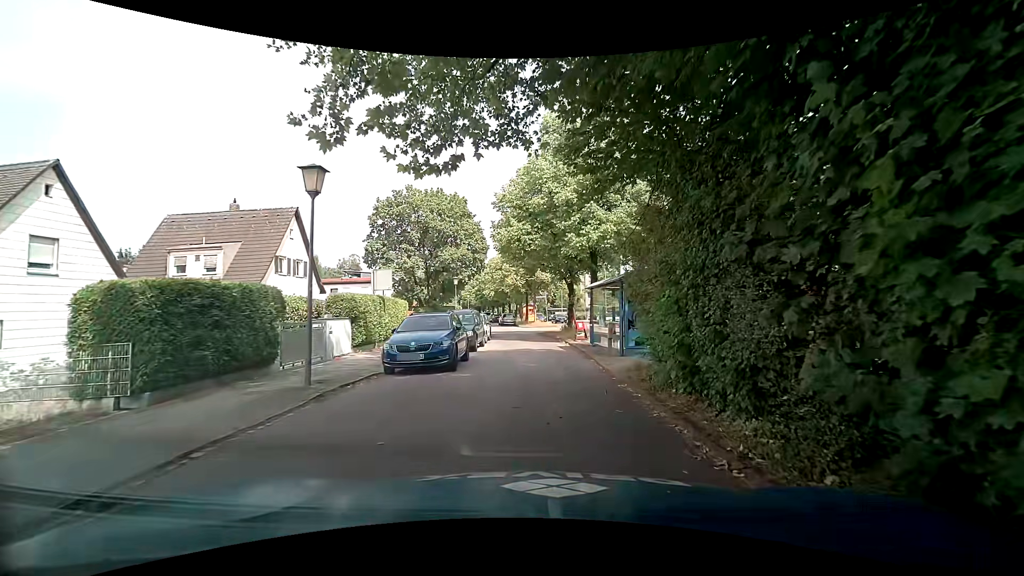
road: residential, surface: asphalt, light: Day
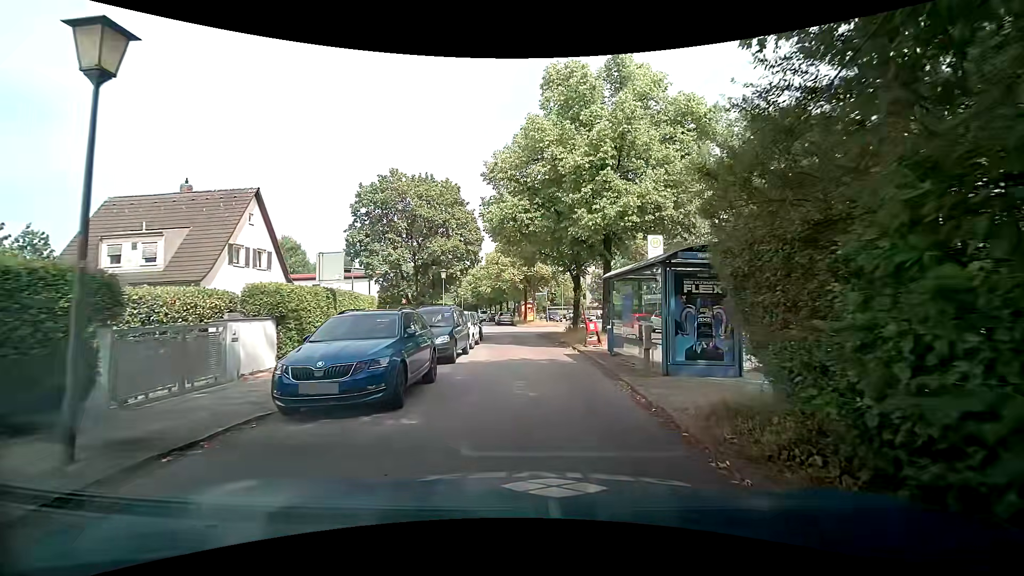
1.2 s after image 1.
(-0.1, +5.1) m; 0°
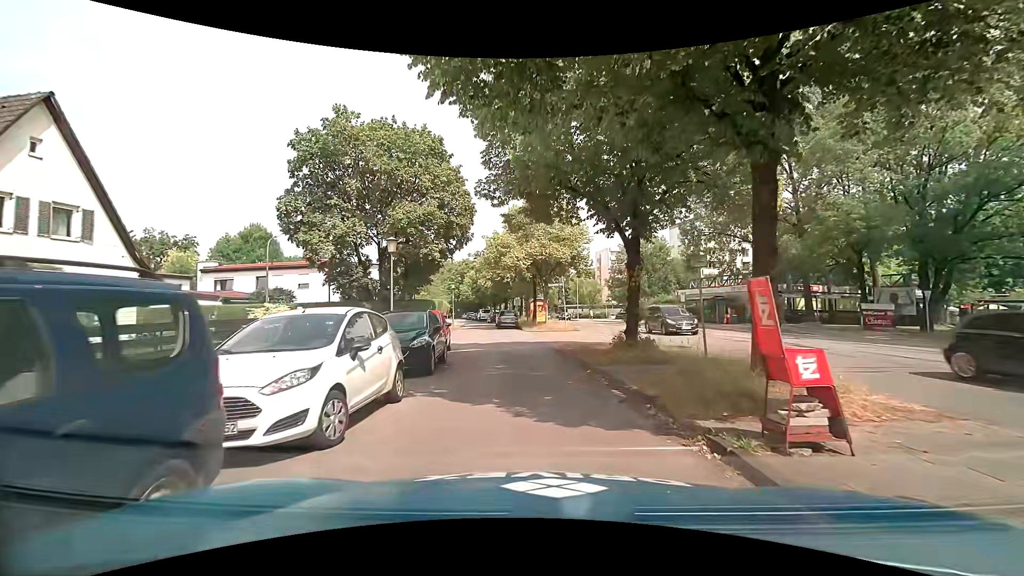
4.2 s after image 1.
(-0.7, +14.0) m; -3°
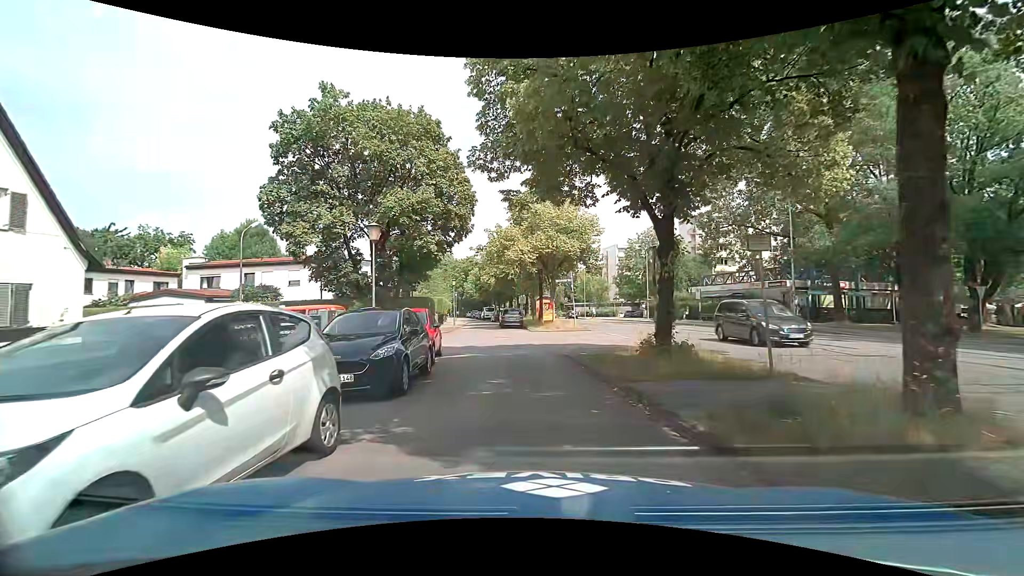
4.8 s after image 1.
(-0.1, +2.9) m; -1°
